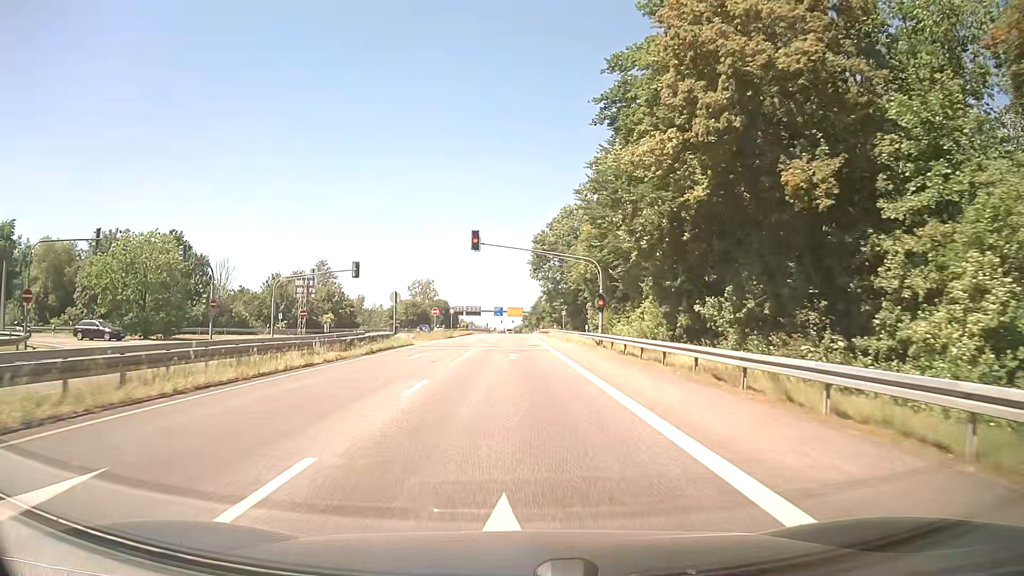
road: secondary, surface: asphalt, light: Day
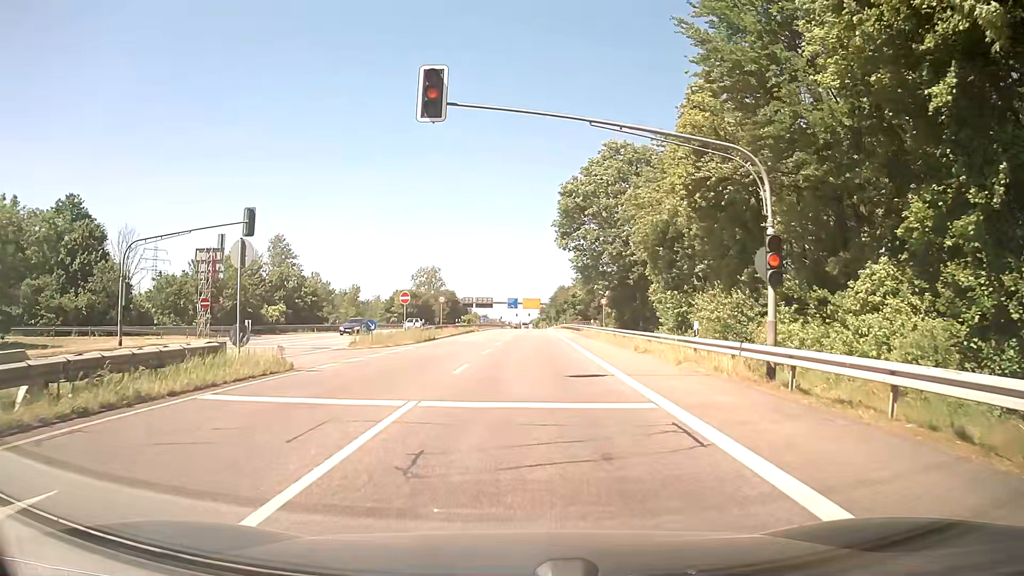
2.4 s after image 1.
(-0.2, +24.5) m; -1°
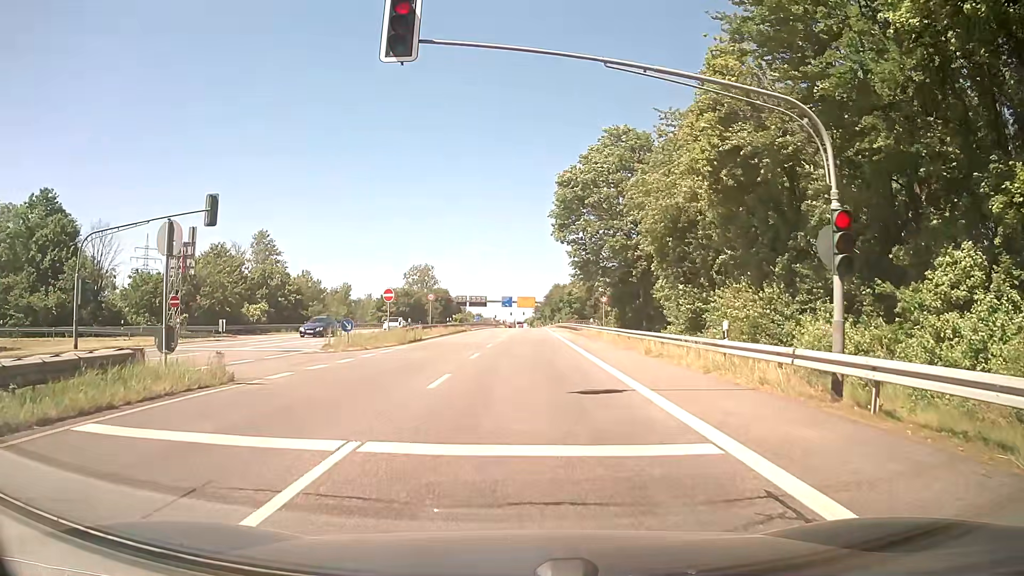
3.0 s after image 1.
(0.0, +3.3) m; +1°
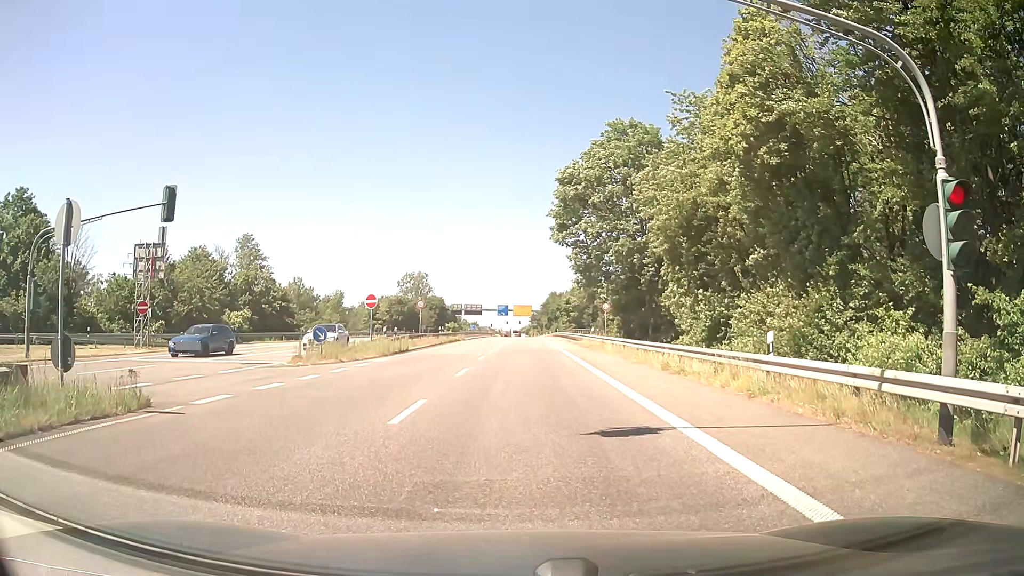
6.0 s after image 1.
(0.0, +3.1) m; +1°
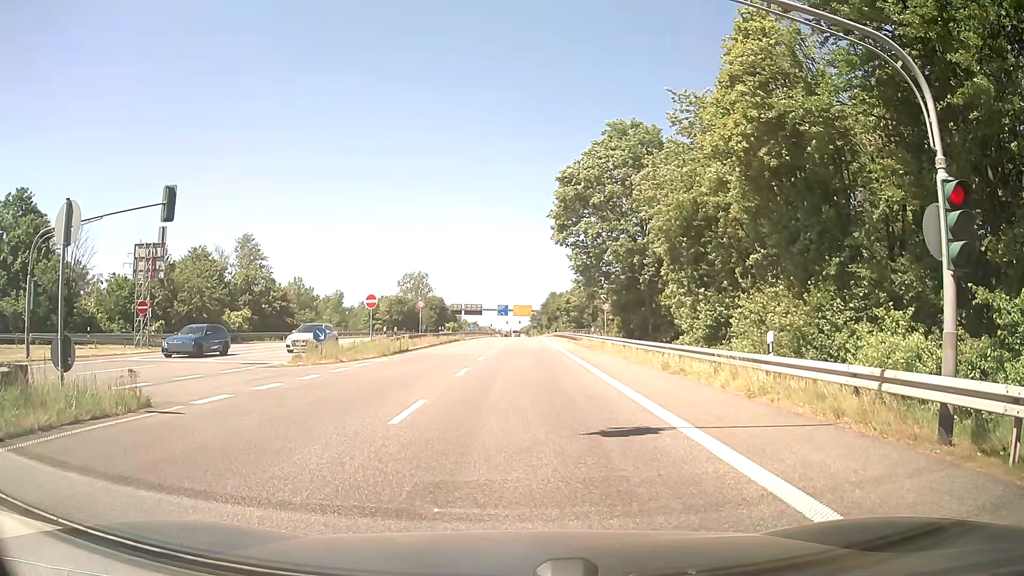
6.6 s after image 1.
(0.0, 0.0) m; 0°
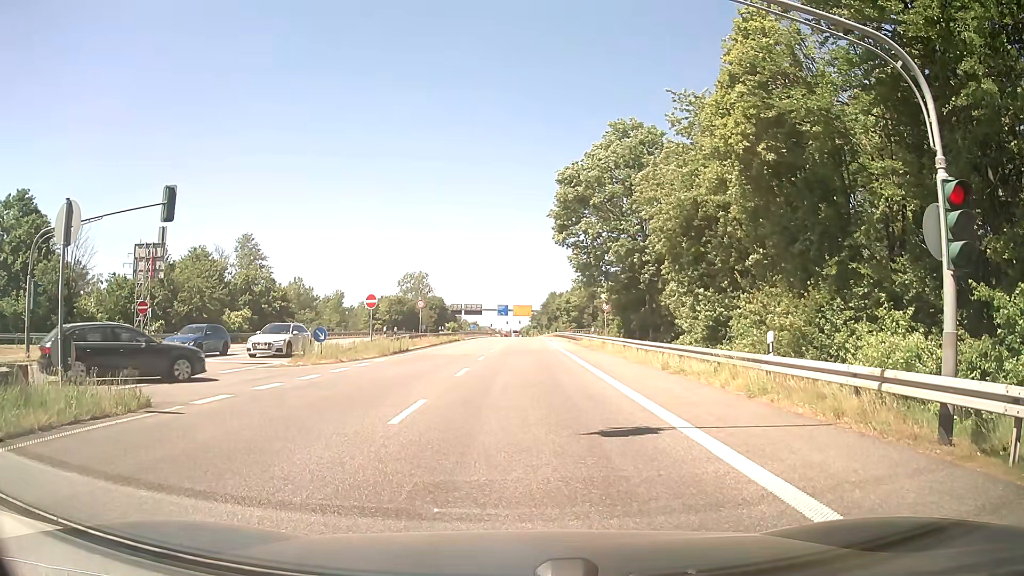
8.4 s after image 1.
(0.0, 0.0) m; 0°
(0, +10) (0, +20) (+1, +30) (+1, +40) (+1, +50) (+1, +60) (+1, +70) (+1, +80) (+1, +90) (+1, +100) m
